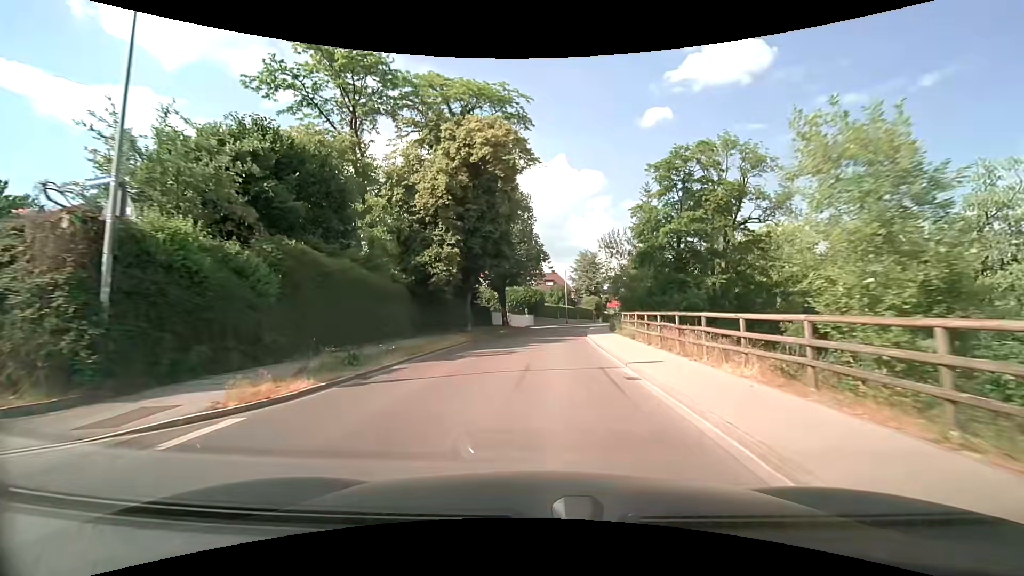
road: residential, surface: asphalt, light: Day
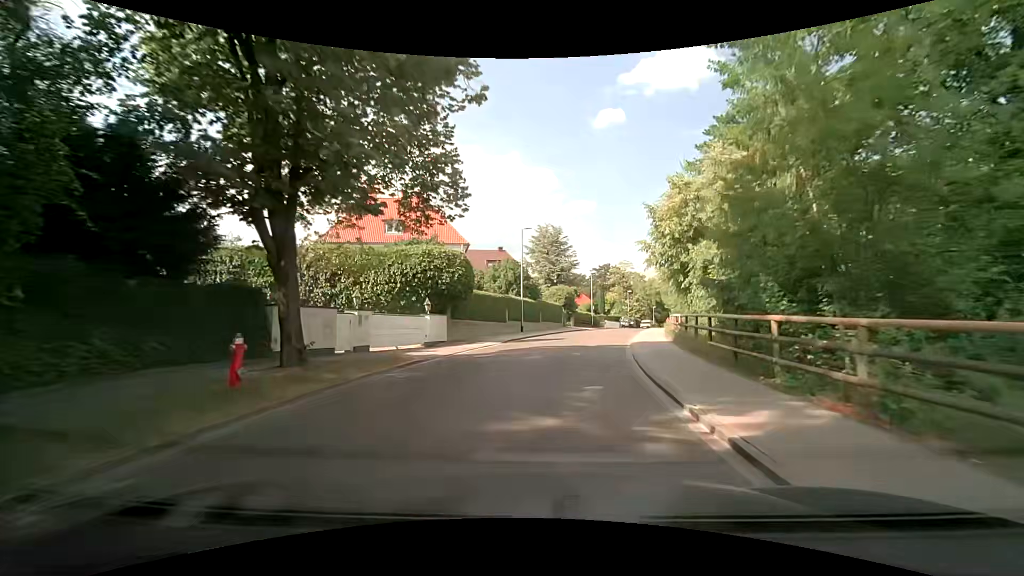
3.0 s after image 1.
(+1.2, +33.6) m; +6°
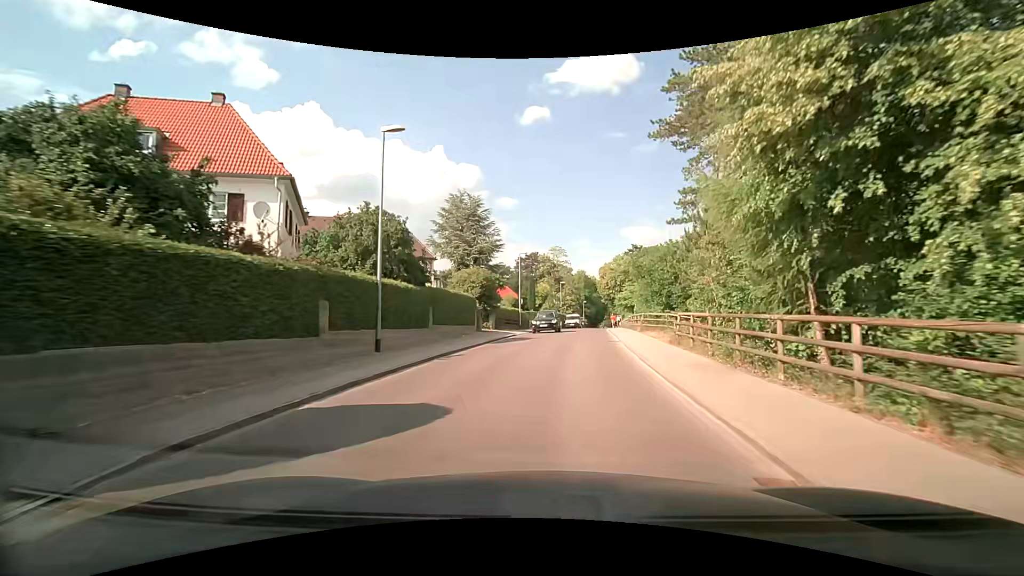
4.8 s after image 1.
(+1.1, +19.5) m; +8°
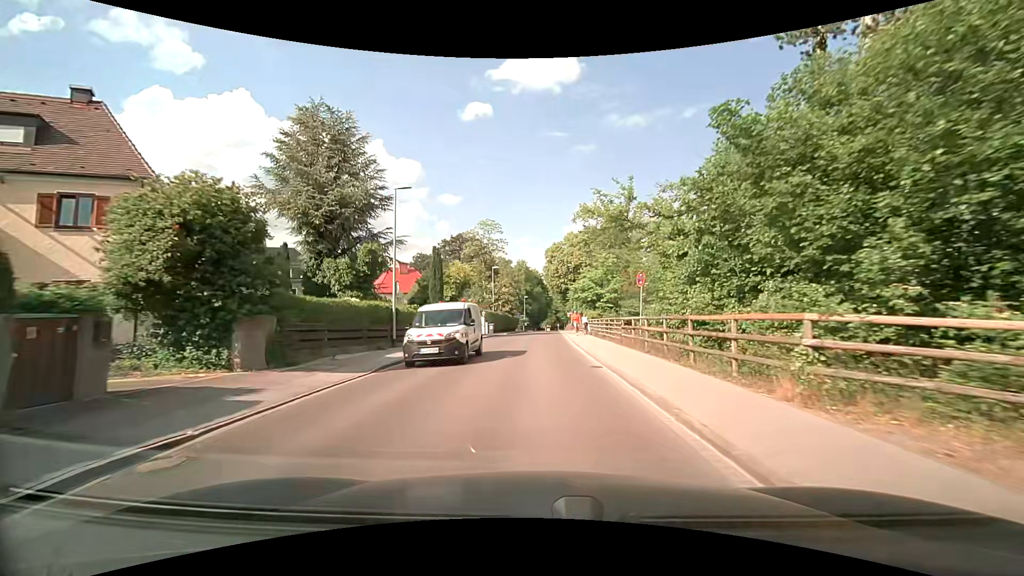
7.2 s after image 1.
(+1.9, +25.6) m; +7°
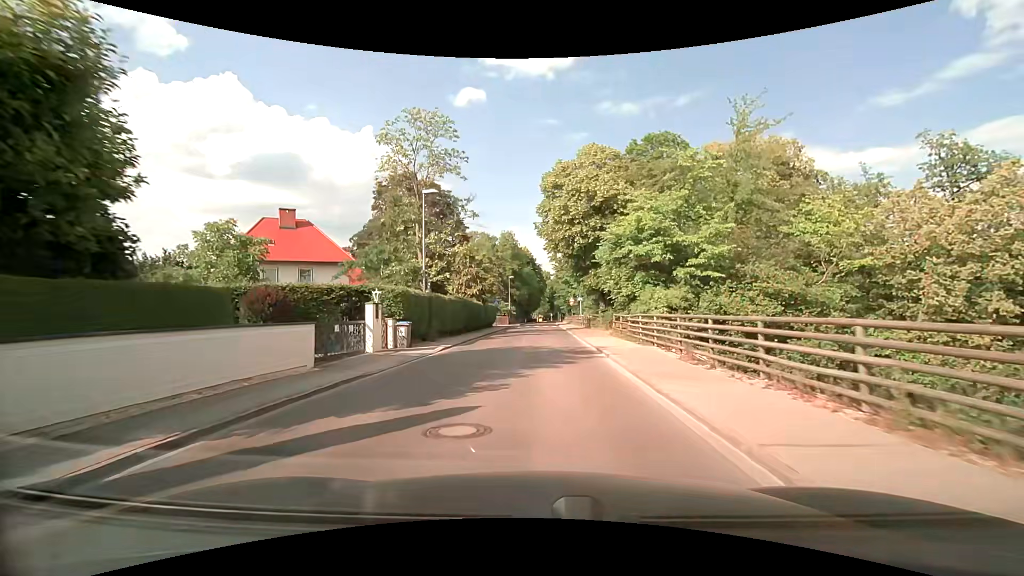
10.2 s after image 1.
(+0.2, +33.6) m; +1°
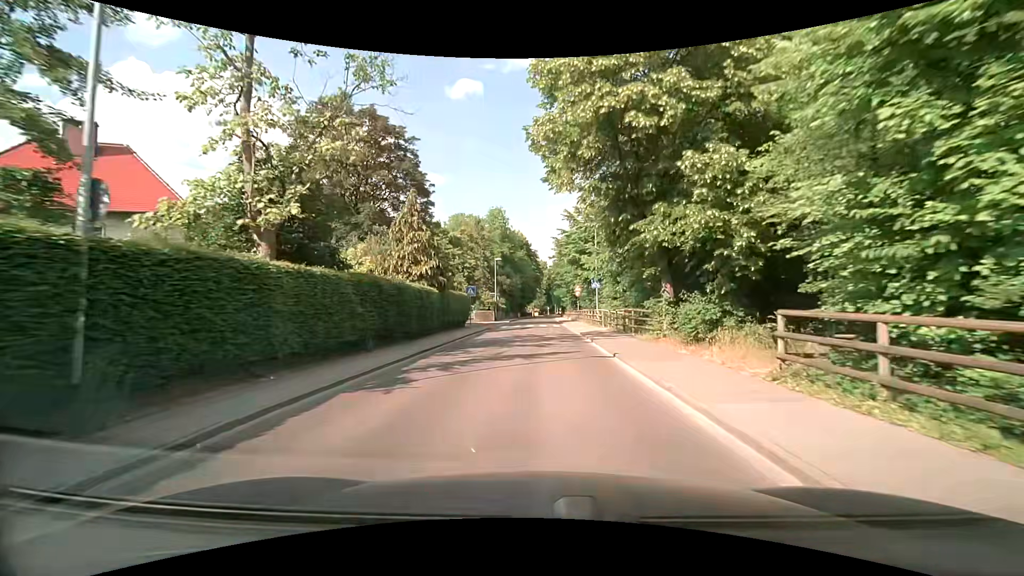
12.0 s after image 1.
(+0.1, +19.1) m; 0°
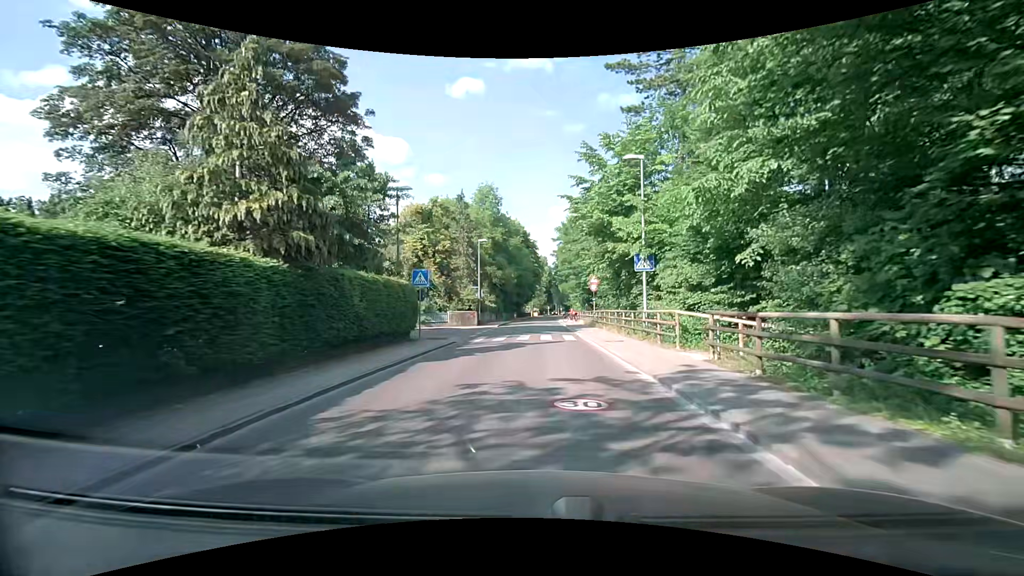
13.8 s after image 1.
(0.0, +16.7) m; +1°
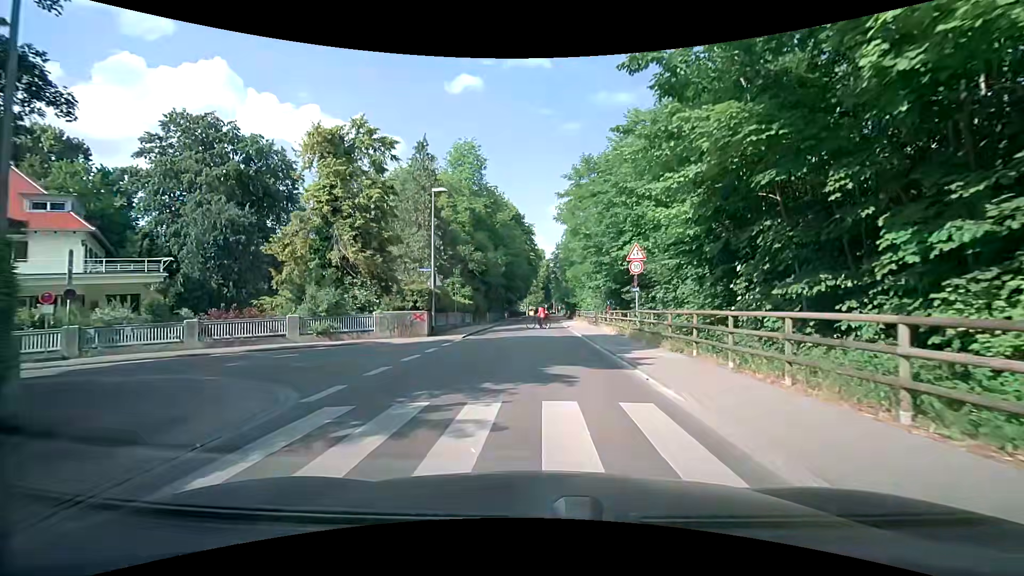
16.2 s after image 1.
(-0.1, +18.7) m; 0°
(0, +10) (0, +20) (0, +30) (0, +40) (0, +50) (+1, +60) (+1, +70) (+1, +80) (+1, +90) (+2, +100) m
